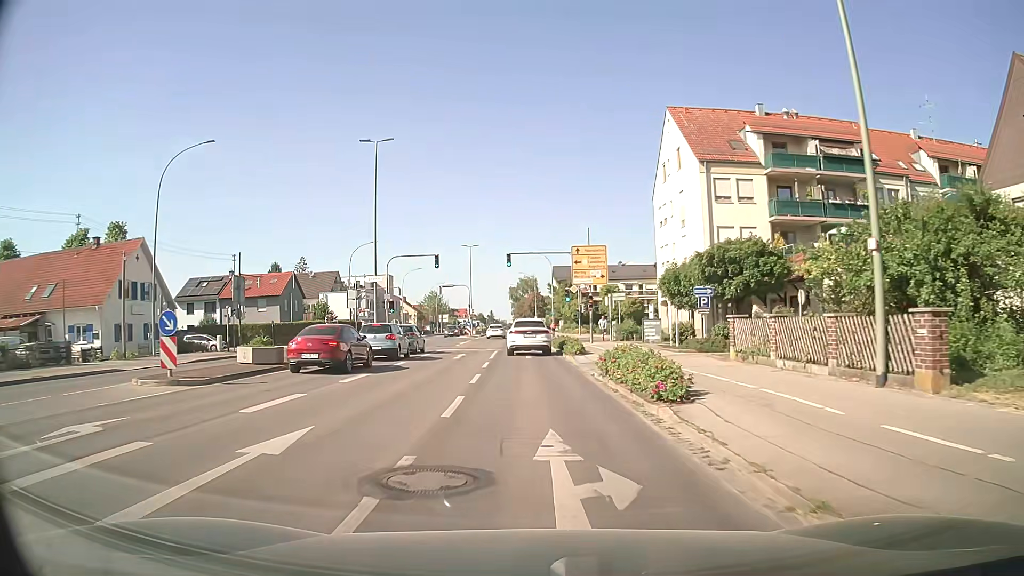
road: tertiary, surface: asphalt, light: Day
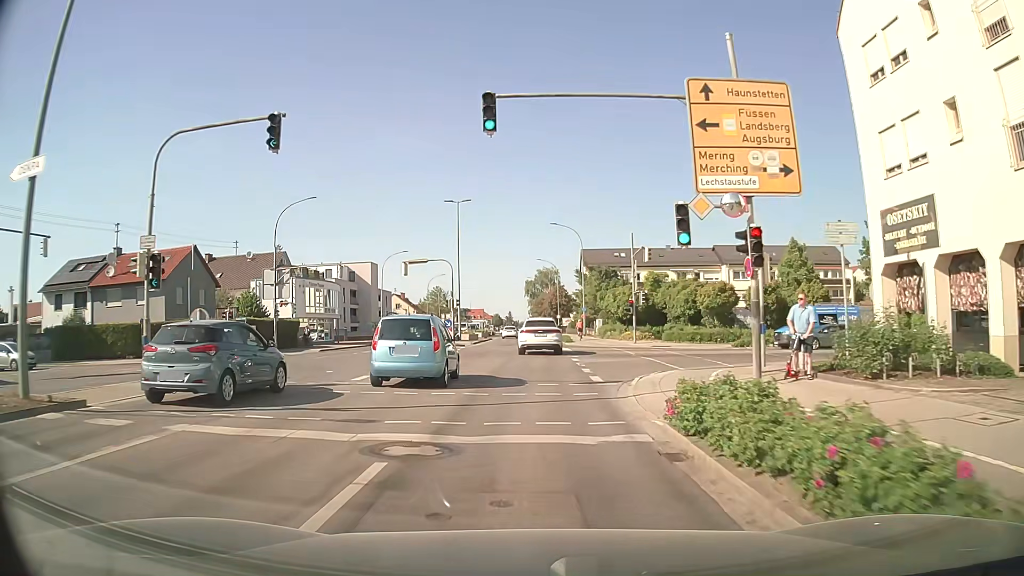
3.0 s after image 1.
(-0.6, +30.1) m; -3°
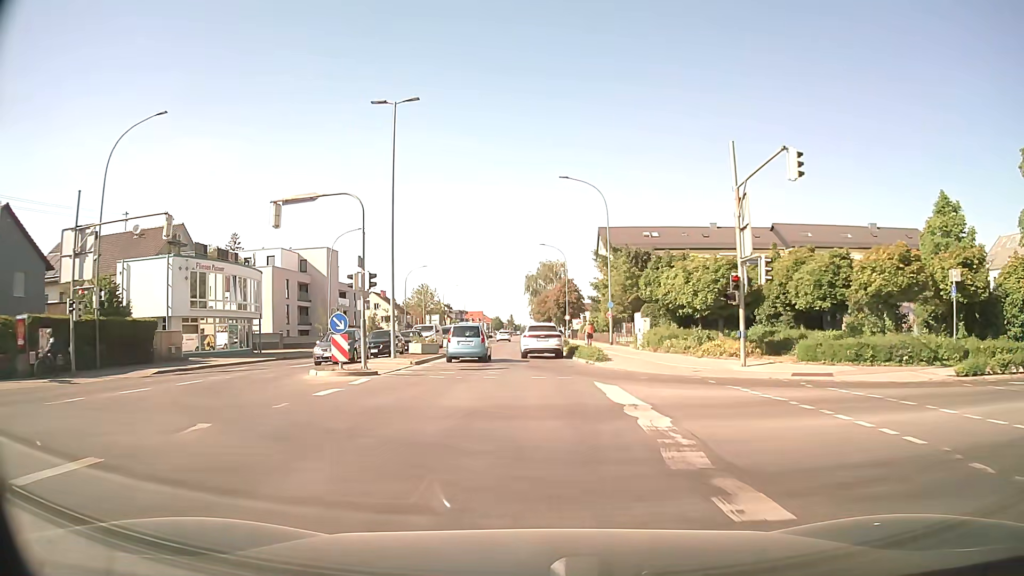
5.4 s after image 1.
(+0.3, +24.4) m; 0°
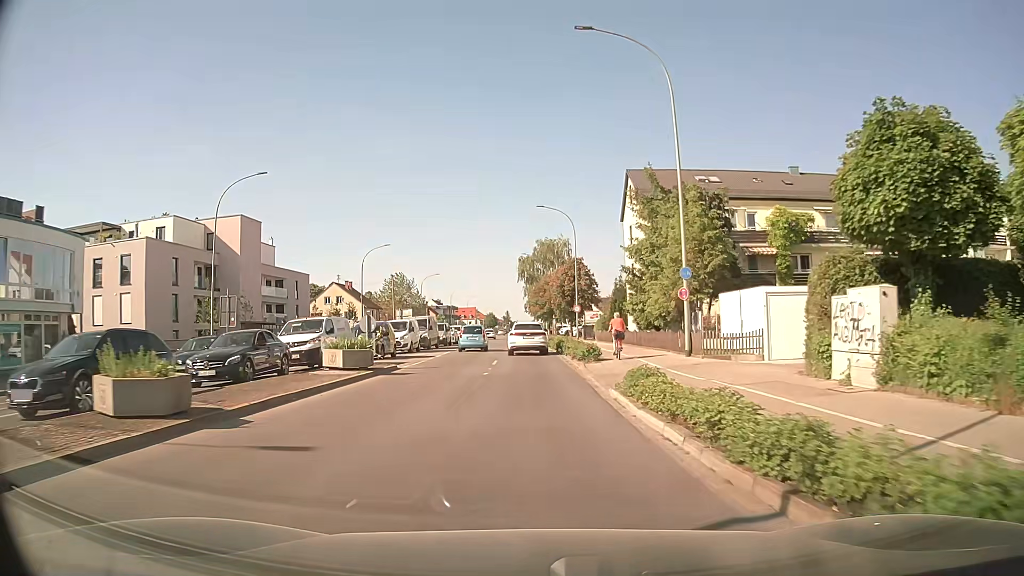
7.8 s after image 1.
(0.0, +25.3) m; 0°
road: secondary
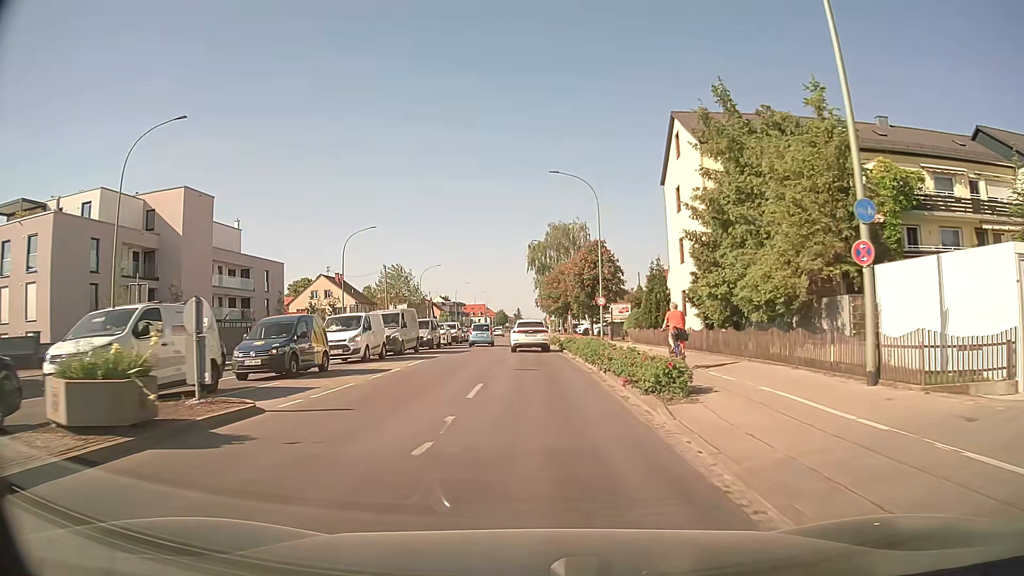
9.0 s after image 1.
(0.0, +12.7) m; 0°
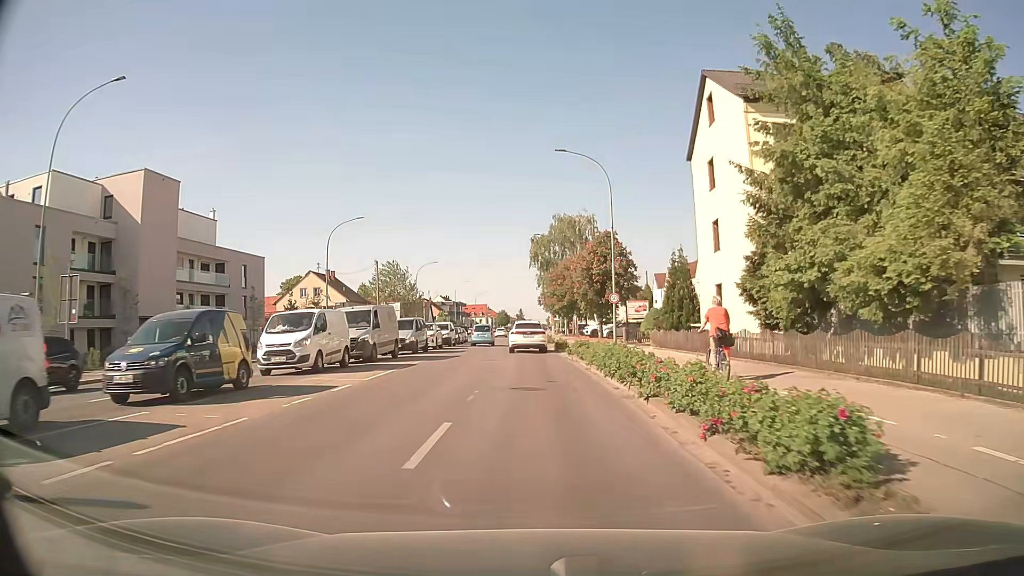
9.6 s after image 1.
(-0.1, +6.3) m; -1°
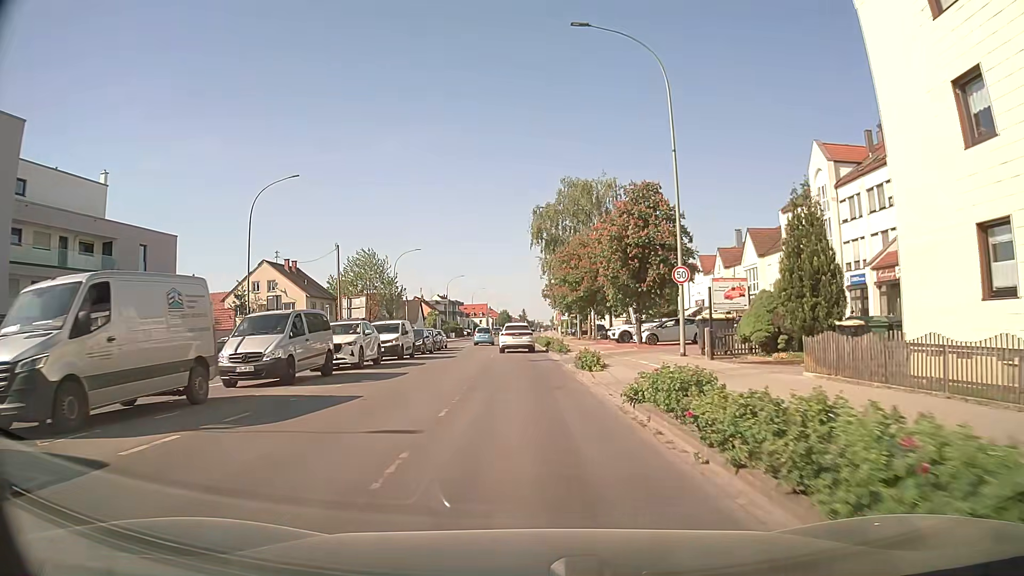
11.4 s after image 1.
(+0.2, +18.5) m; 0°
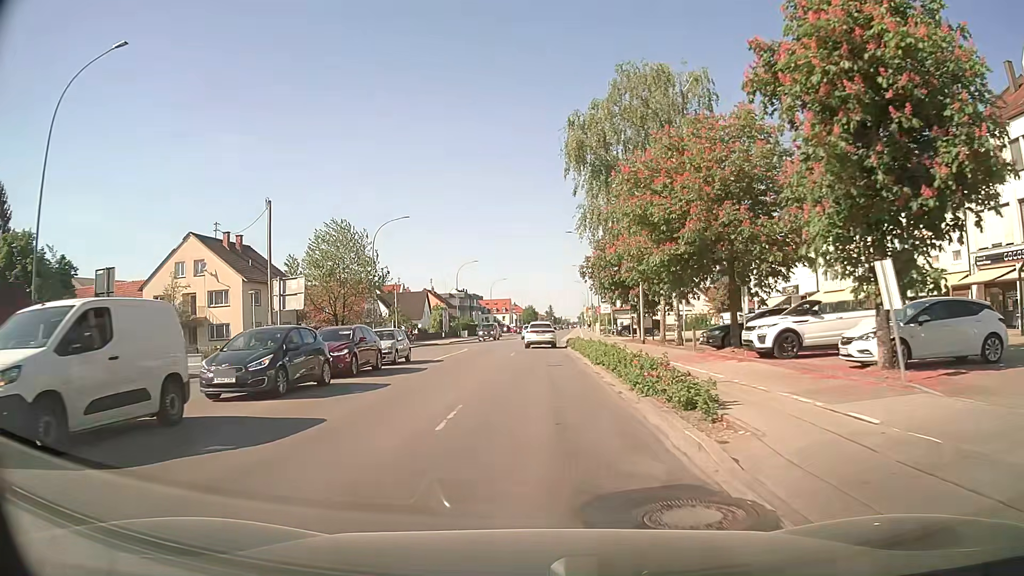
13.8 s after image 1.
(-0.4, +24.0) m; -3°
(0, +10) (0, +20) (0, +30) (0, +40) (+1, +50) (+1, +60) (+1, +70) (+2, +80) (+2, +90) (+3, +100) m
